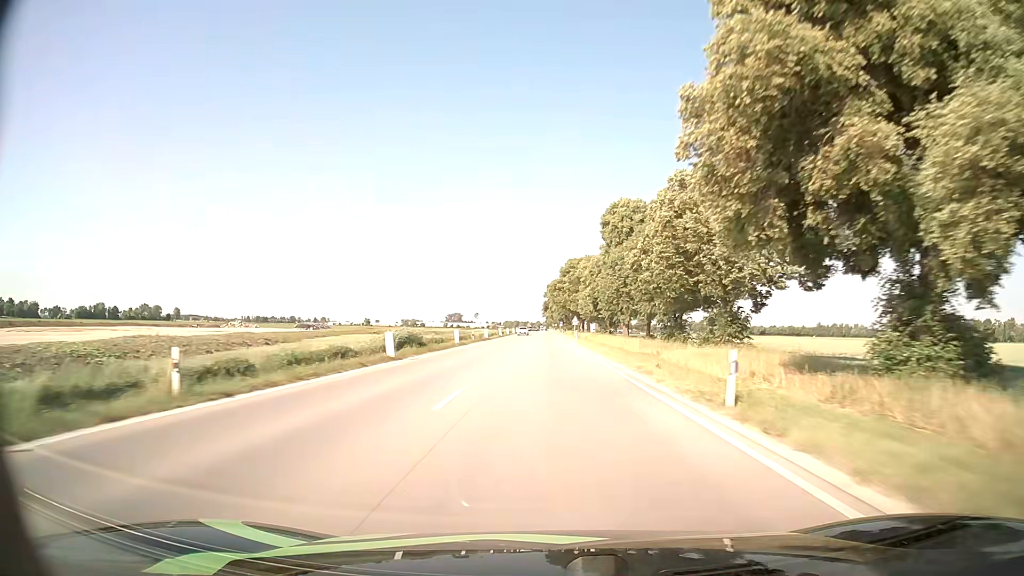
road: unclassified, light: Day
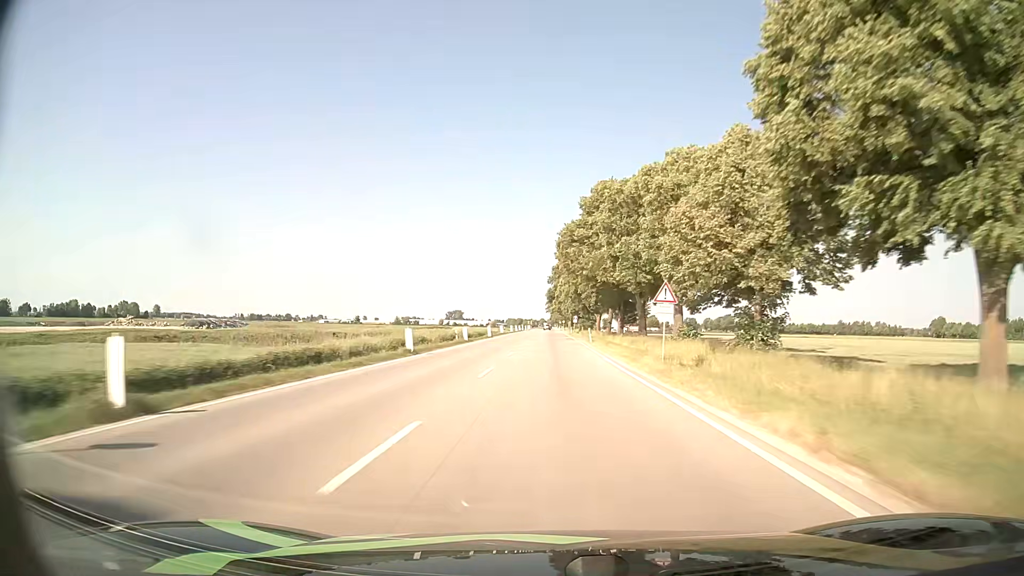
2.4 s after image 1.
(-0.2, +65.7) m; 0°
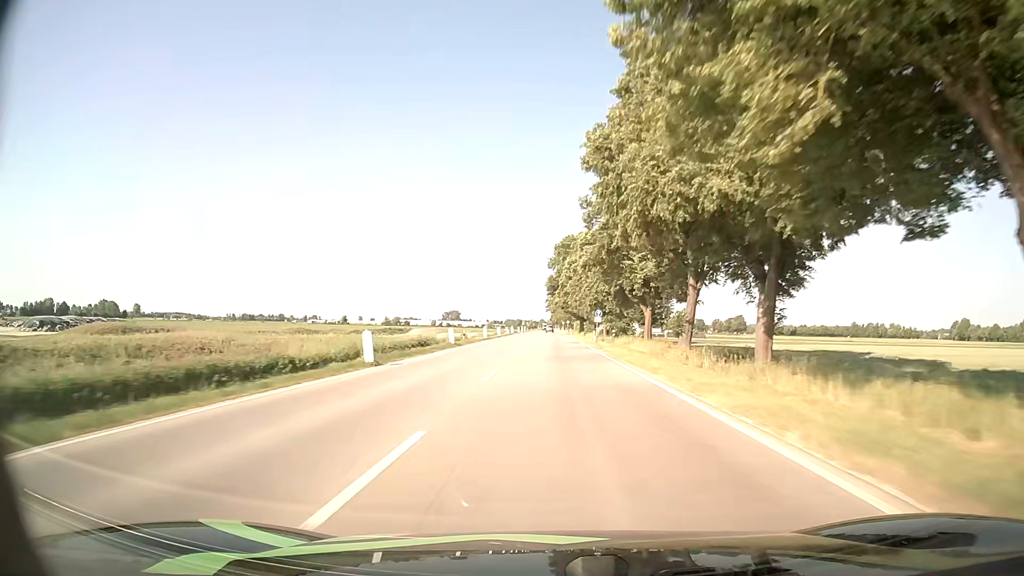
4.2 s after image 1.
(-0.1, +48.7) m; 0°
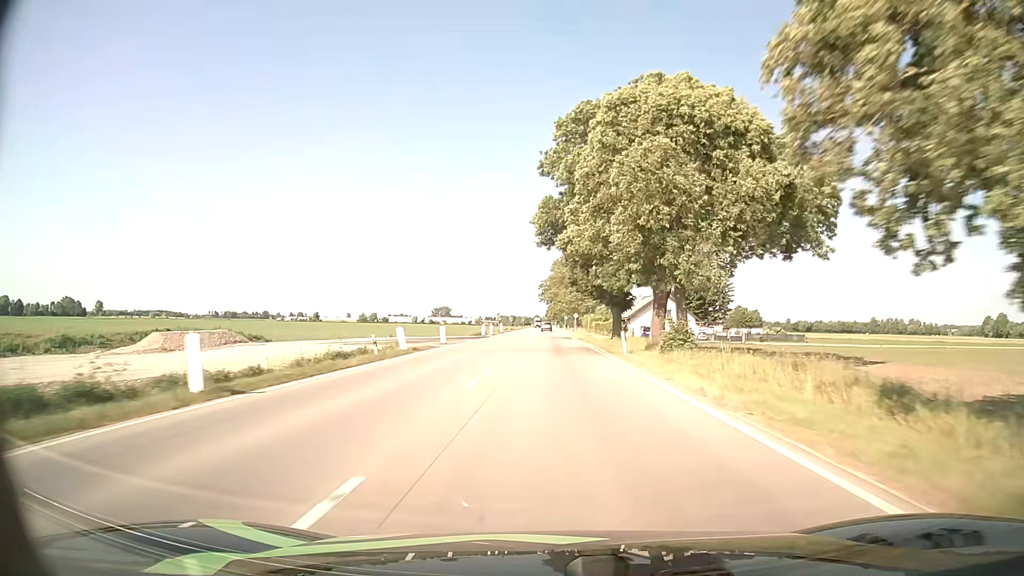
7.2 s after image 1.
(-0.2, +73.8) m; 0°
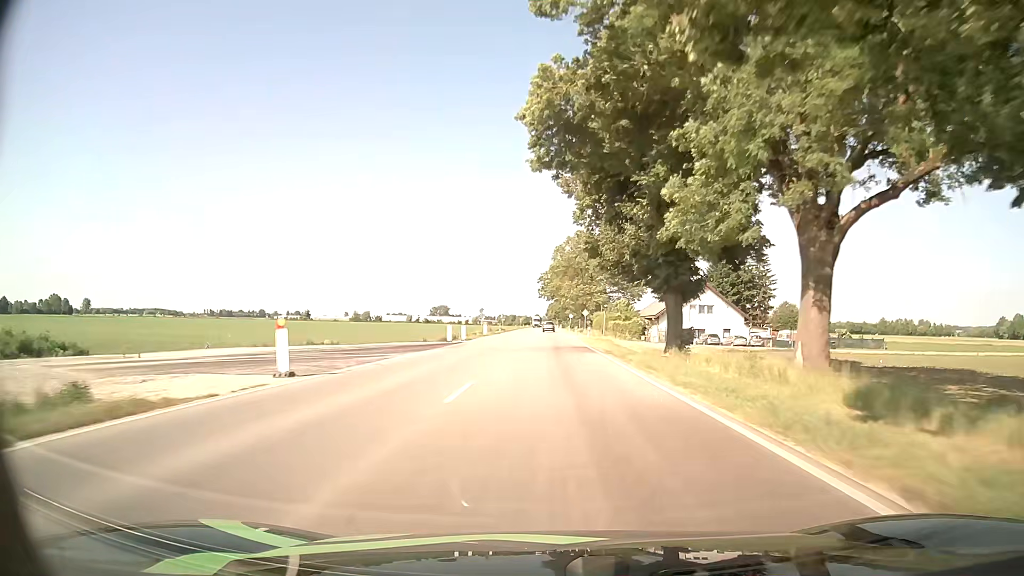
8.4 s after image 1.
(+0.1, +26.5) m; 0°
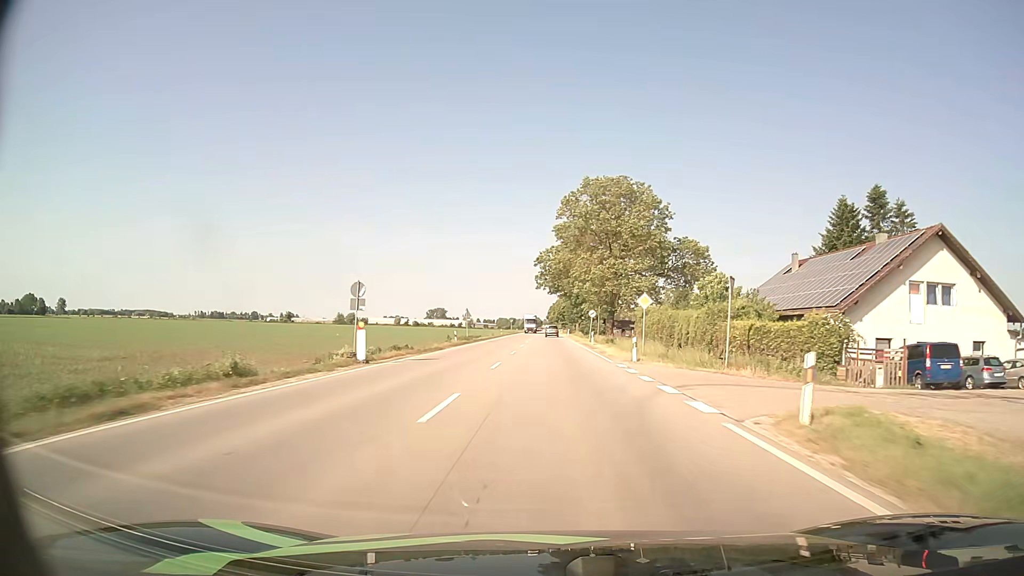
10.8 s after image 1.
(0.0, +49.5) m; 0°
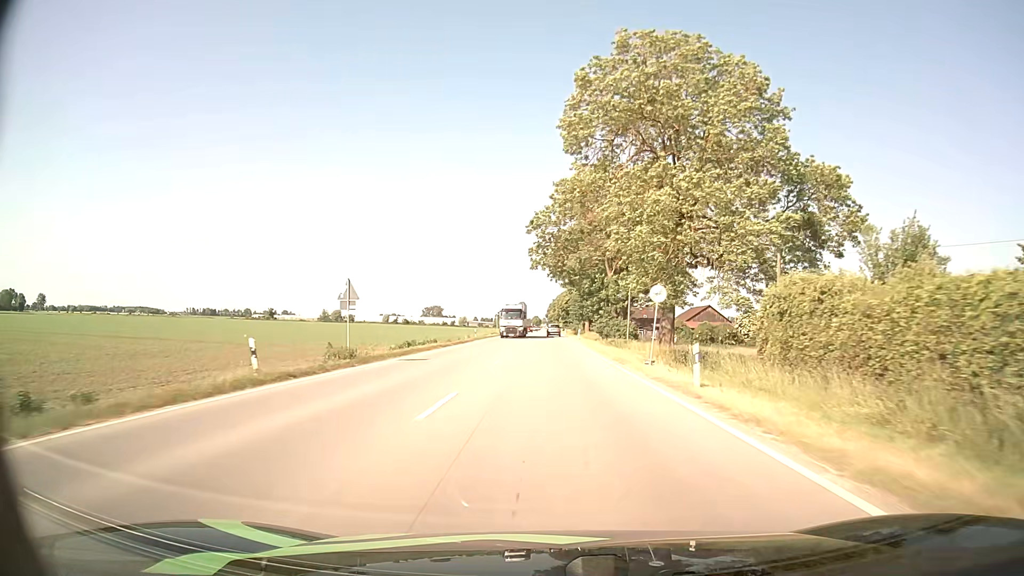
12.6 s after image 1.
(0.0, +35.7) m; 0°
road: primary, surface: asphalt
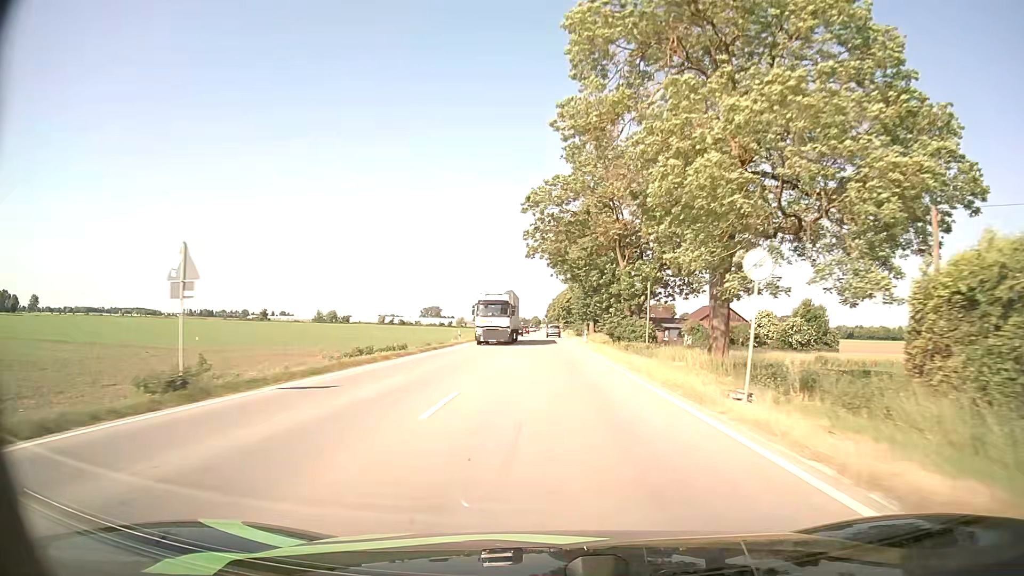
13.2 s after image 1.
(0.0, +11.7) m; 0°
